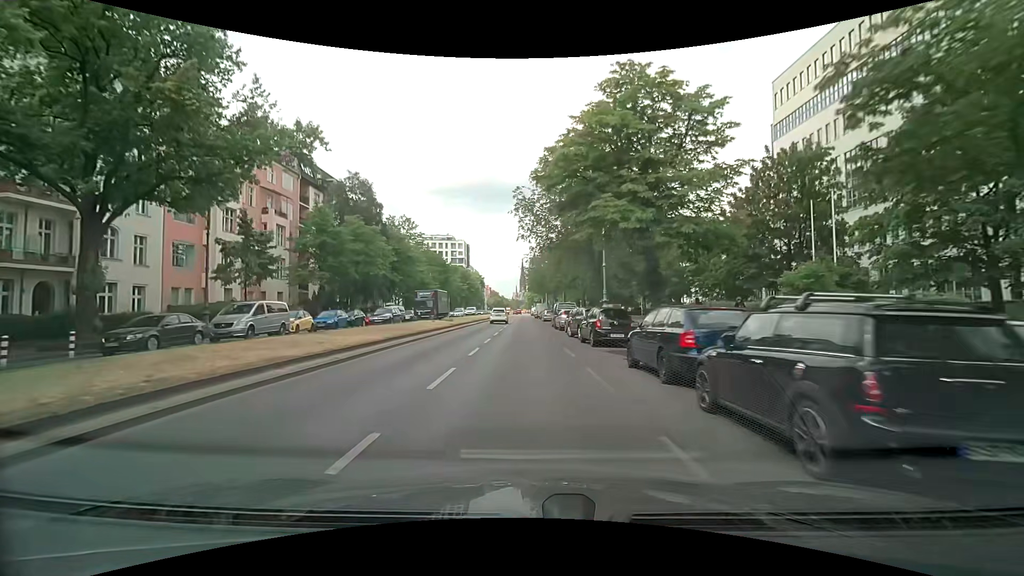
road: secondary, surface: asphalt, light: Day
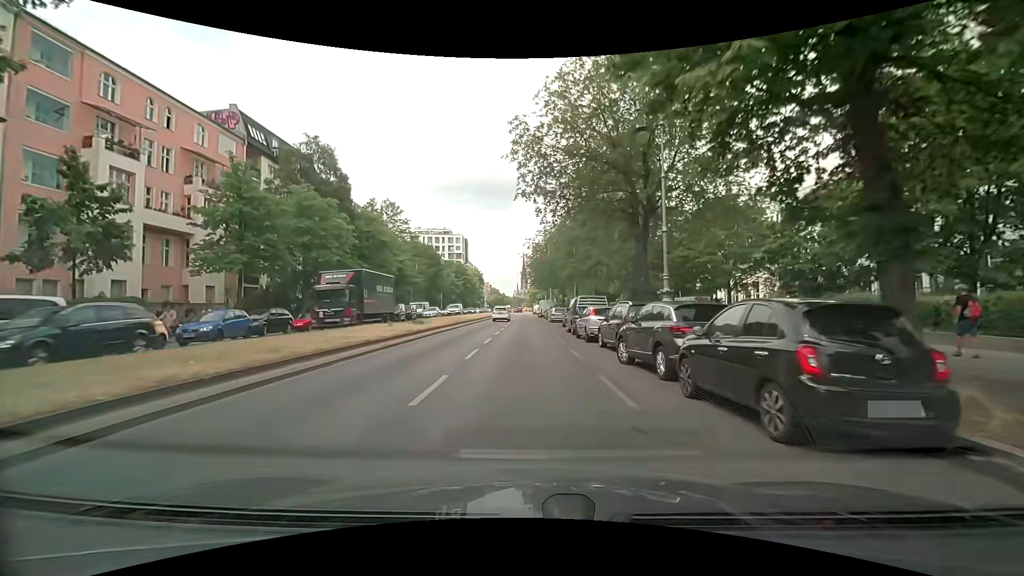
(-0.1, +13.7) m; 0°
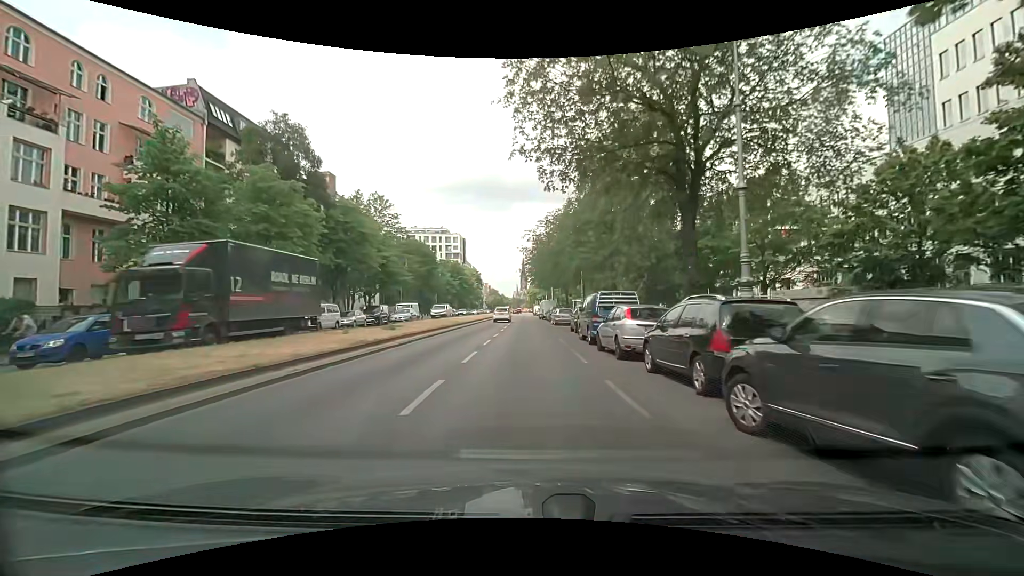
(0.0, +6.8) m; -1°
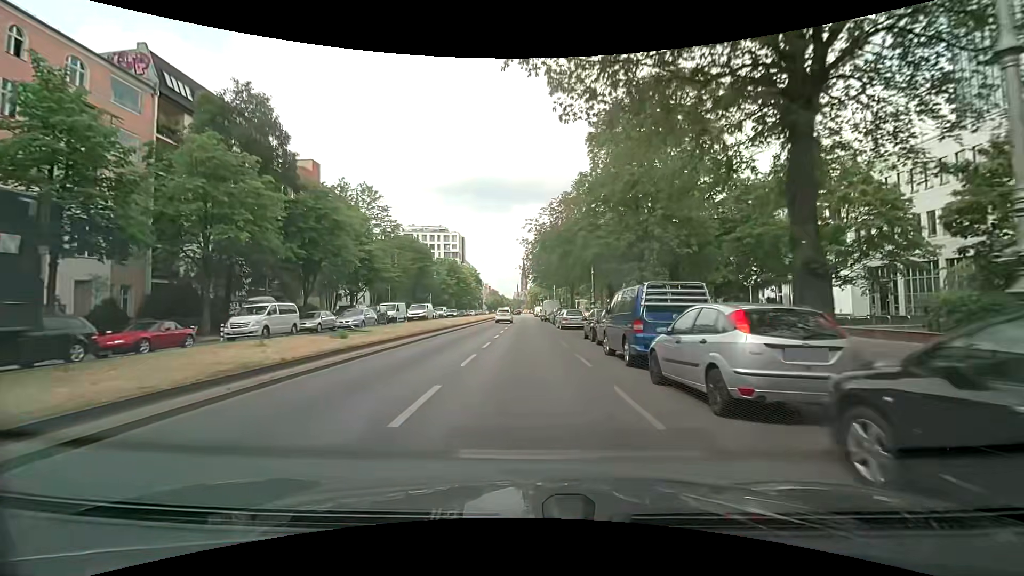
(0.0, +6.7) m; 0°
